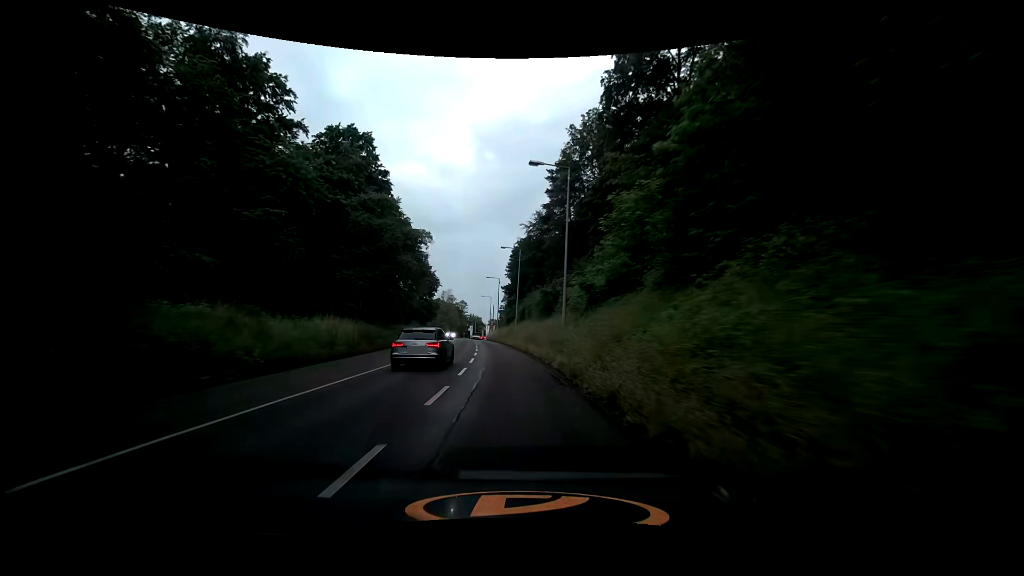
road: secondary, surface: asphalt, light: Day
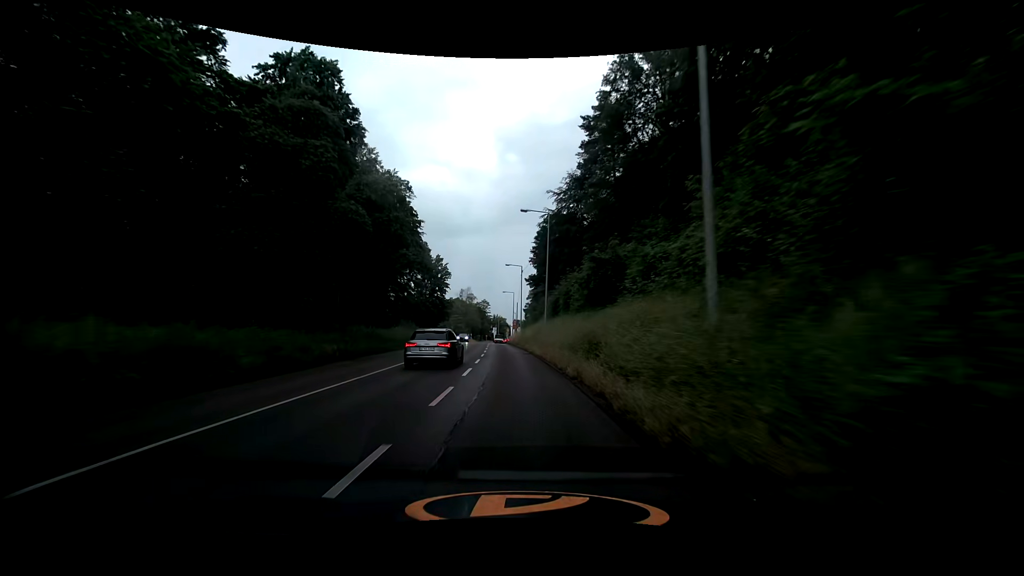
(-0.5, +18.5) m; -4°
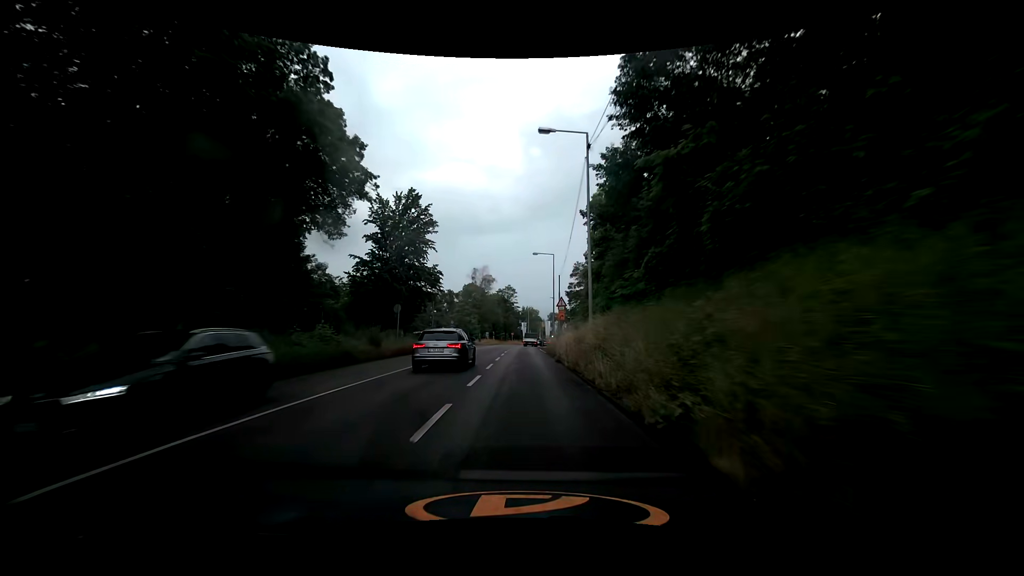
(-1.7, +46.3) m; -3°
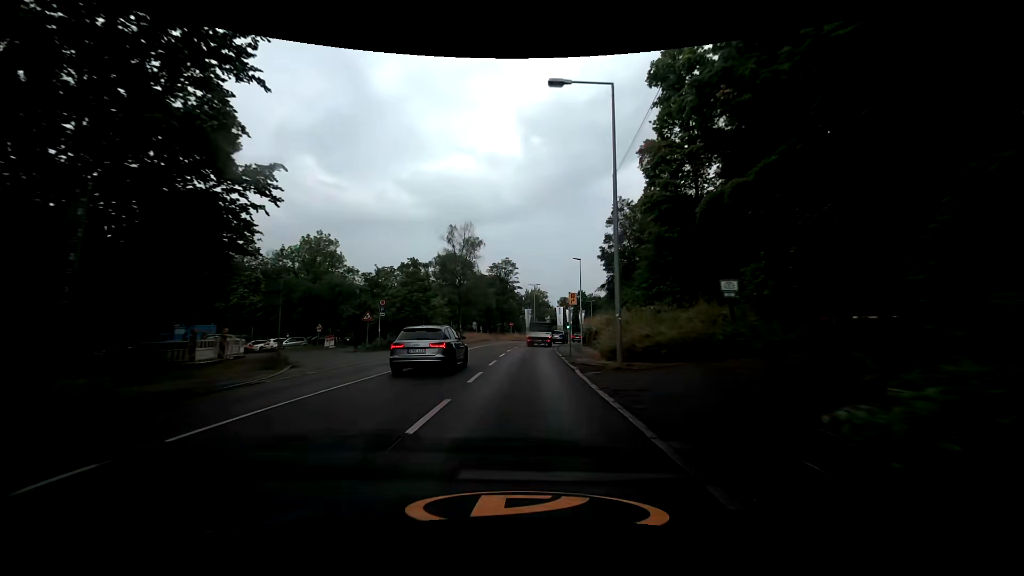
(+0.2, +36.4) m; -1°
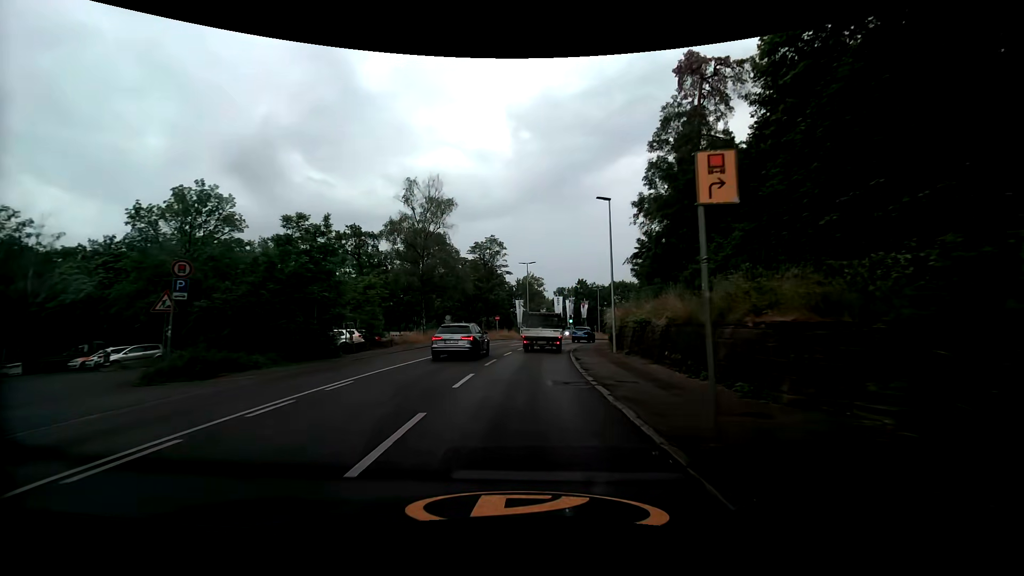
(+0.3, +19.8) m; +1°
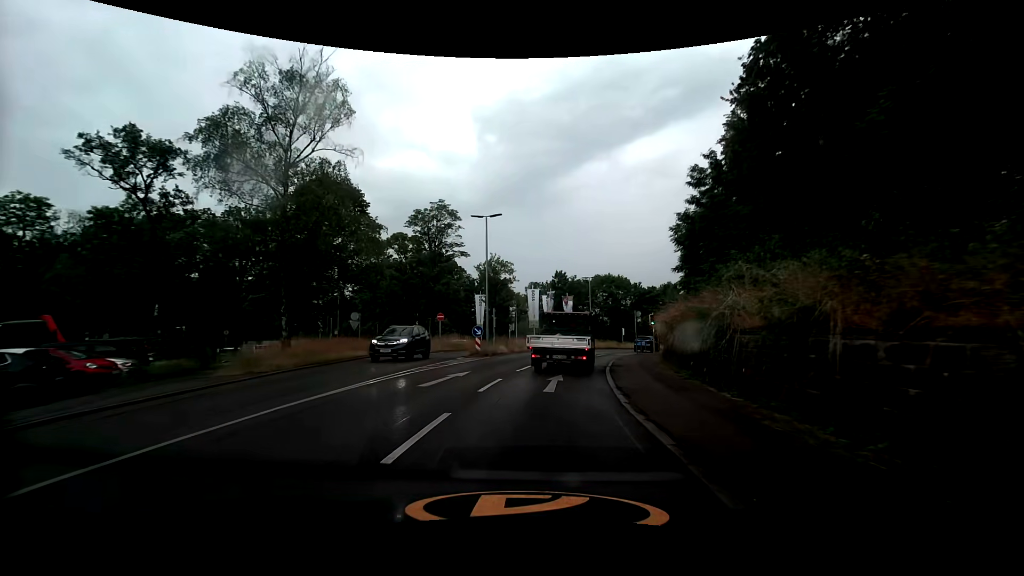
(+0.5, +24.0) m; +4°
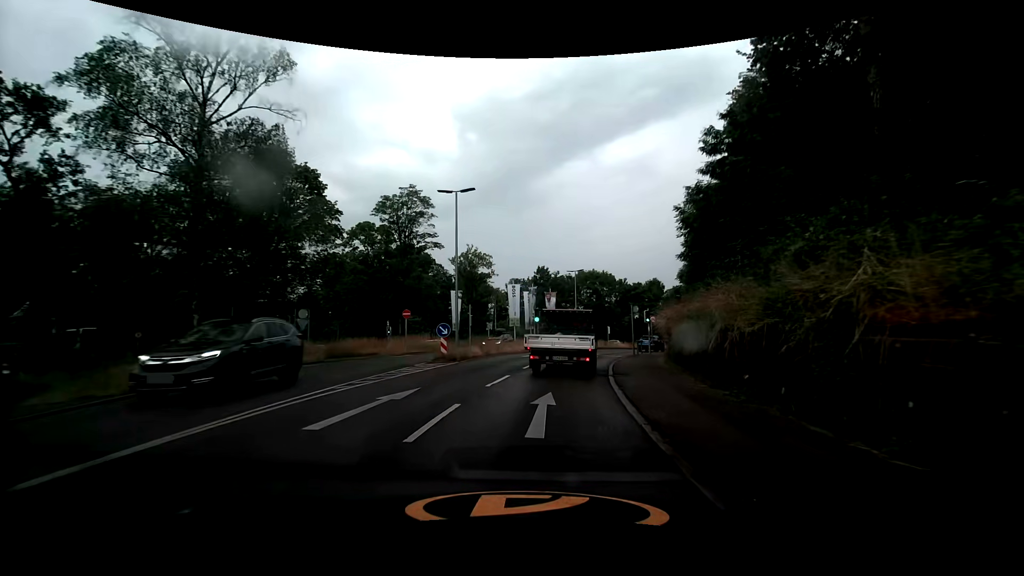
(+0.1, +5.2) m; +2°
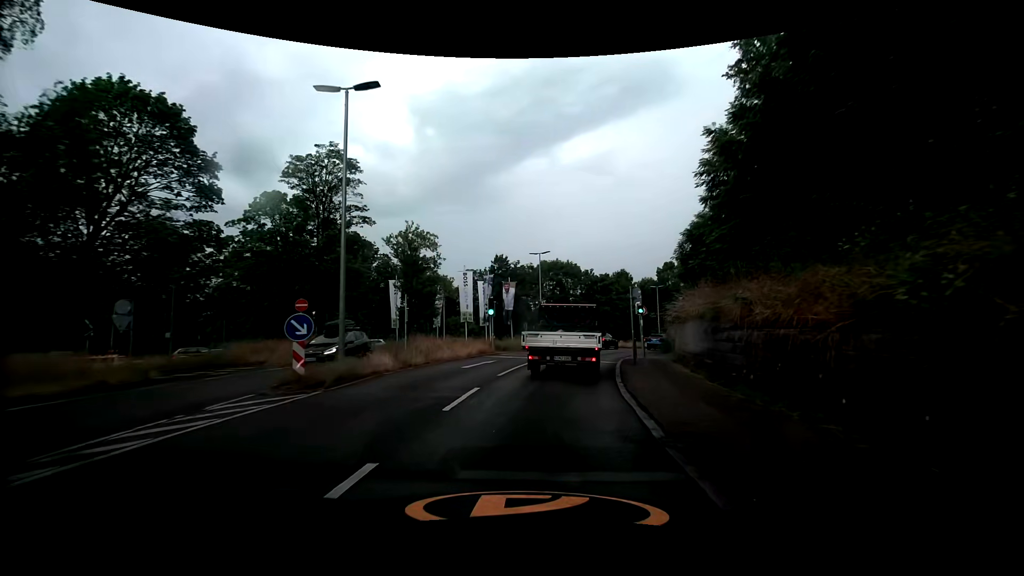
(+0.4, +10.2) m; +4°
(+1, +10) (+2, +20) (+4, +30) (+7, +39) (+12, +48) (+17, +57) (+23, +65) (+30, +72) (+37, +79) (+45, +84) m
